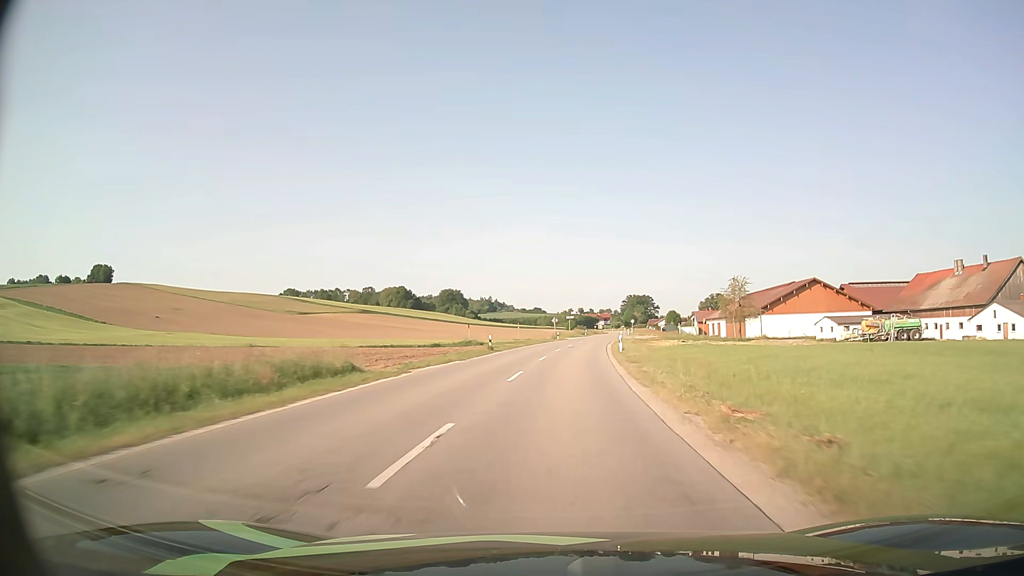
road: secondary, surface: asphalt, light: Day
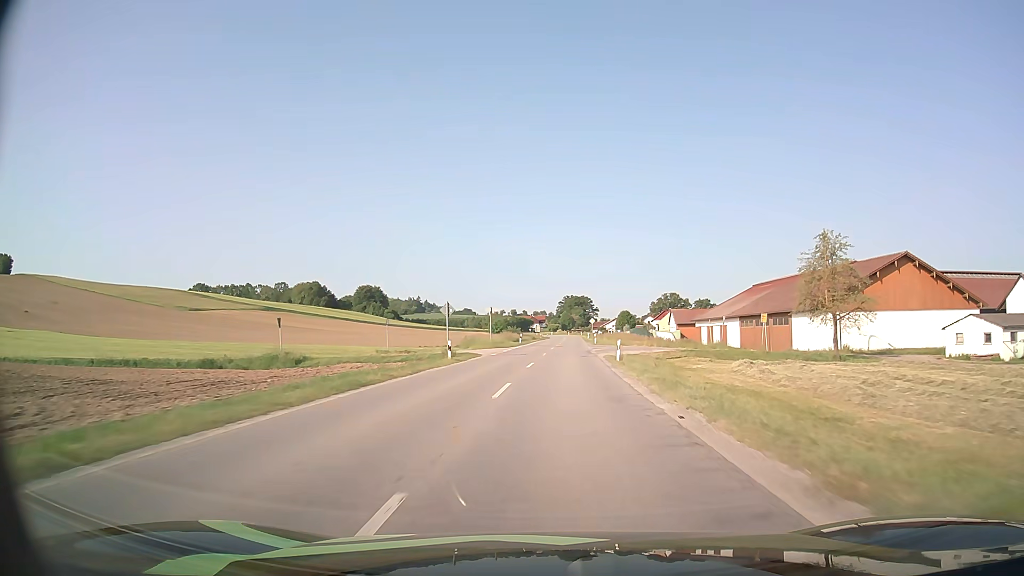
(+2.5, +52.1) m; +5°
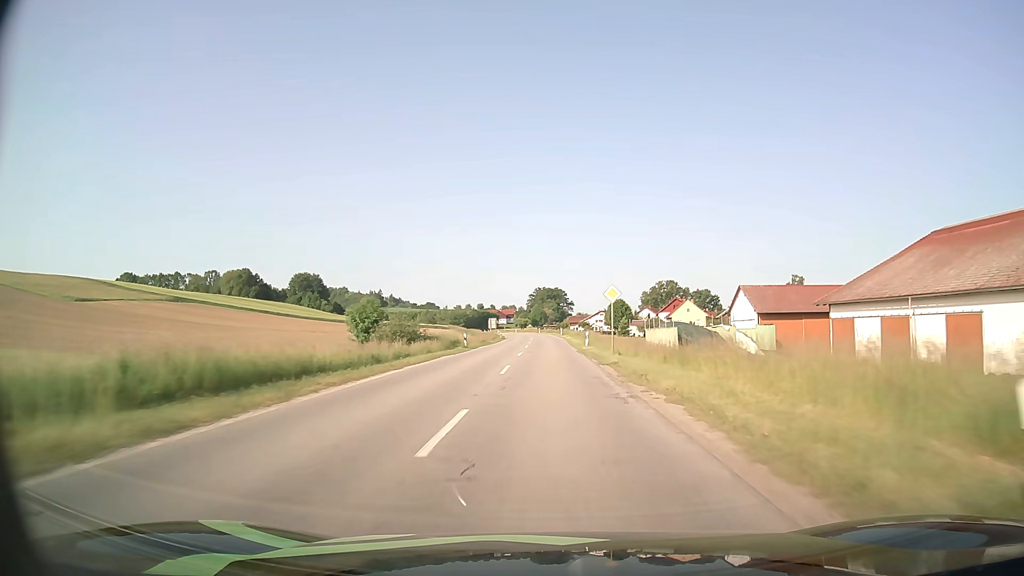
(+2.5, +66.6) m; +3°
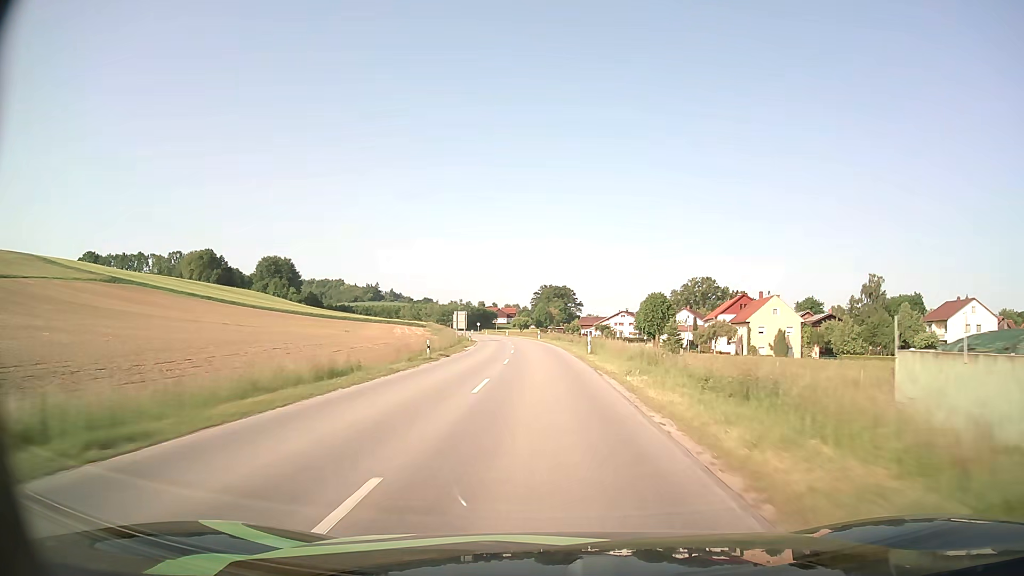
(-0.1, +52.8) m; -1°
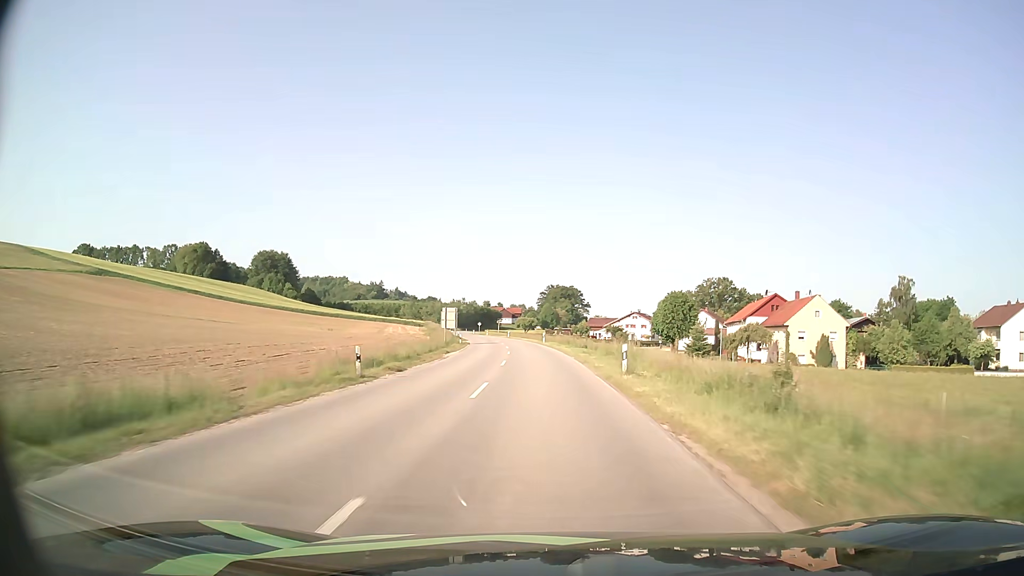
(0.0, +12.8) m; 0°
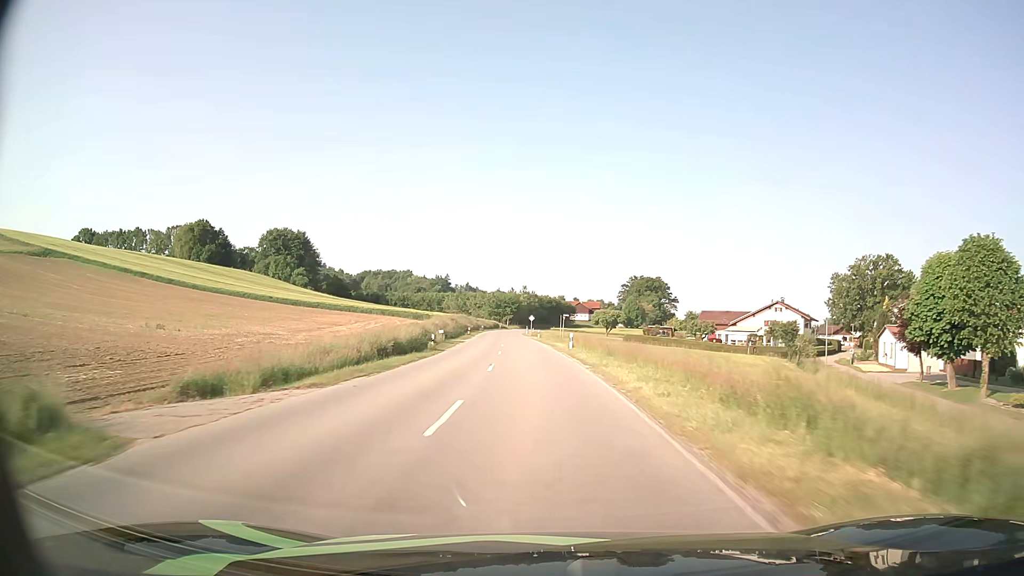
(-2.7, +65.6) m; -6°
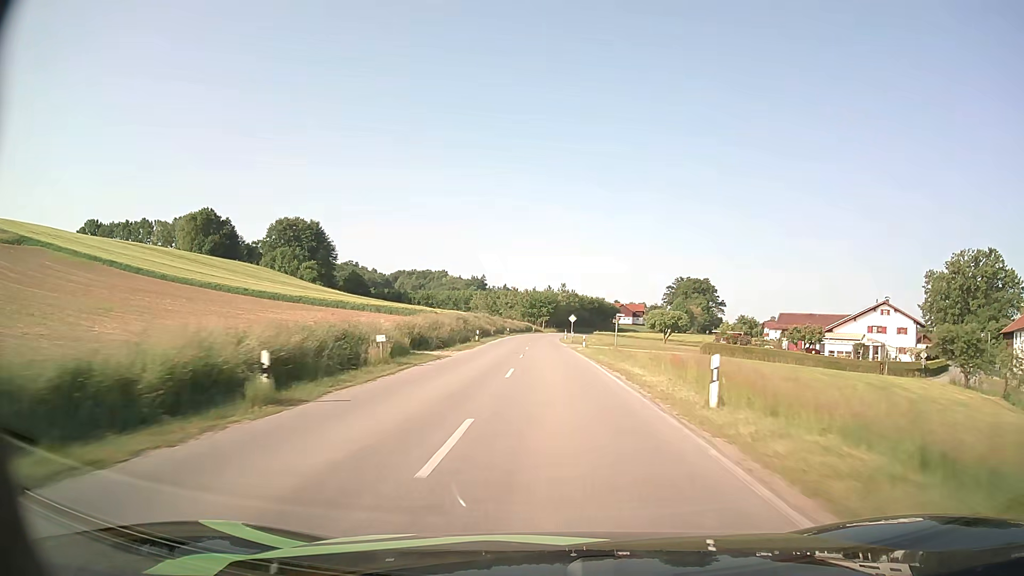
(-0.9, +26.3) m; -4°
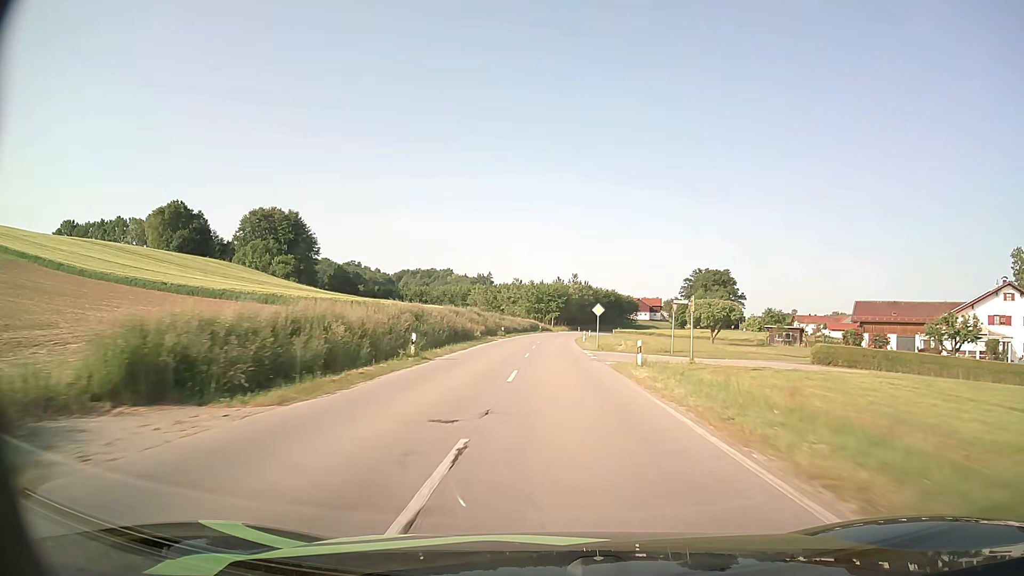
(-0.1, +26.1) m; -1°
(0, +10) (0, +20) (0, +30) (0, +40) (0, +50) (0, +60) (+1, +70) (+1, +80) (+2, +90) (+3, +100) m
